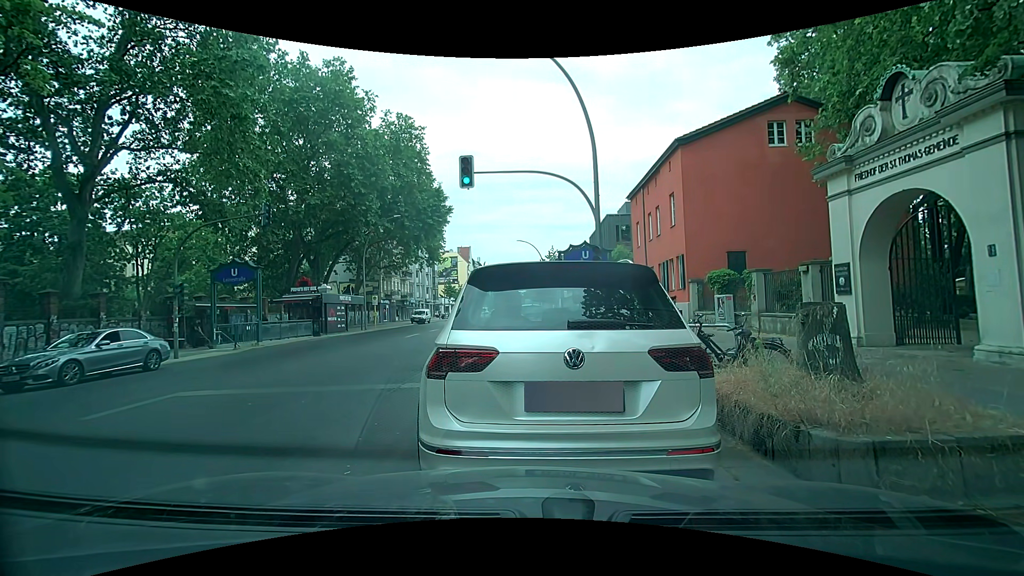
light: Day
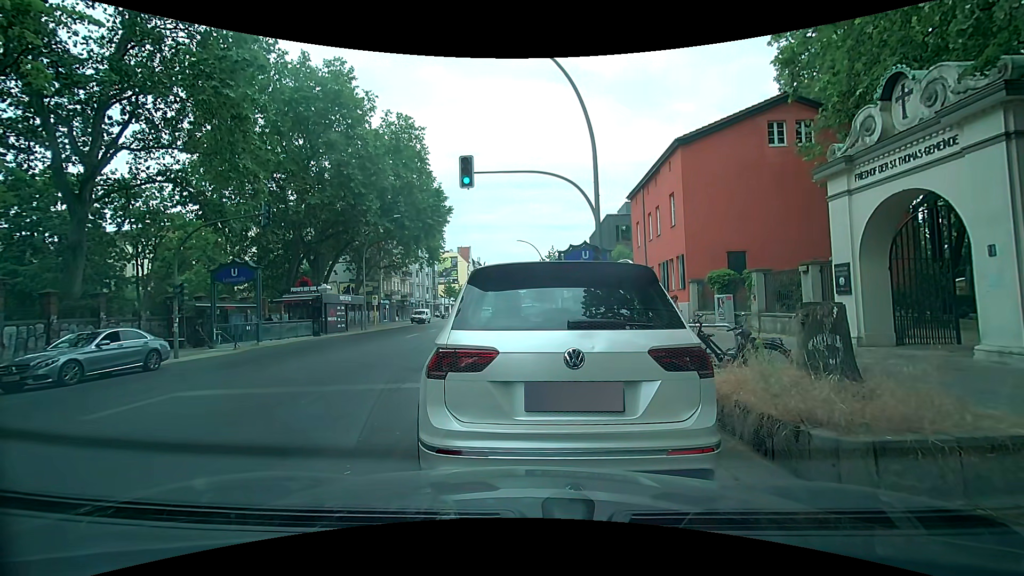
(0.0, 0.0) m; 0°
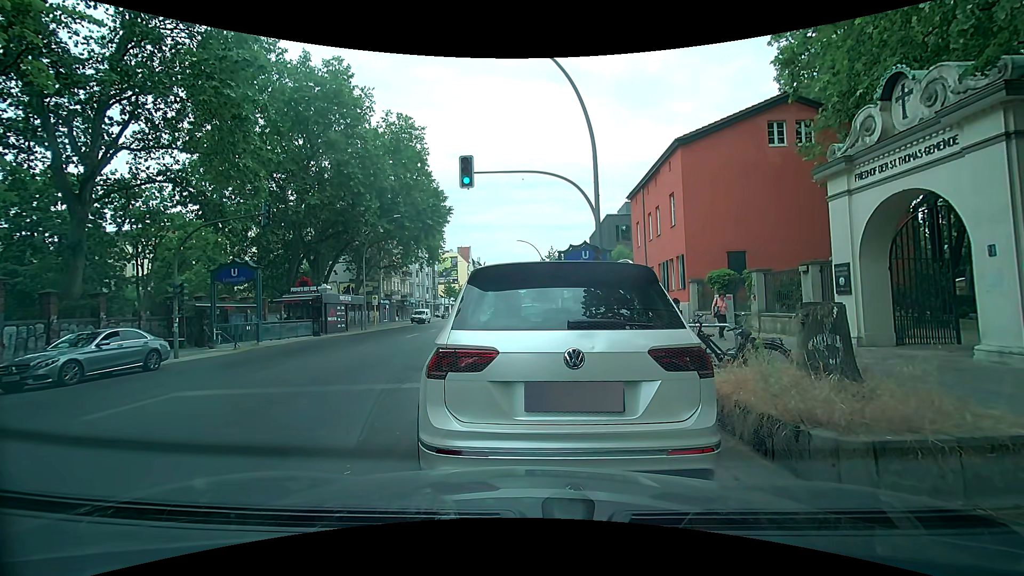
(0.0, 0.0) m; 0°
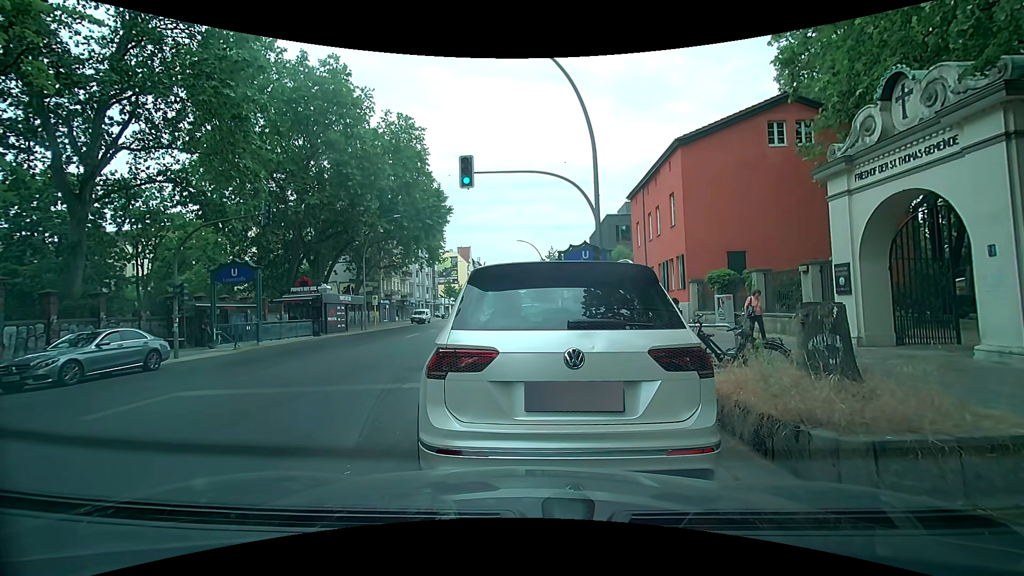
(0.0, 0.0) m; 0°
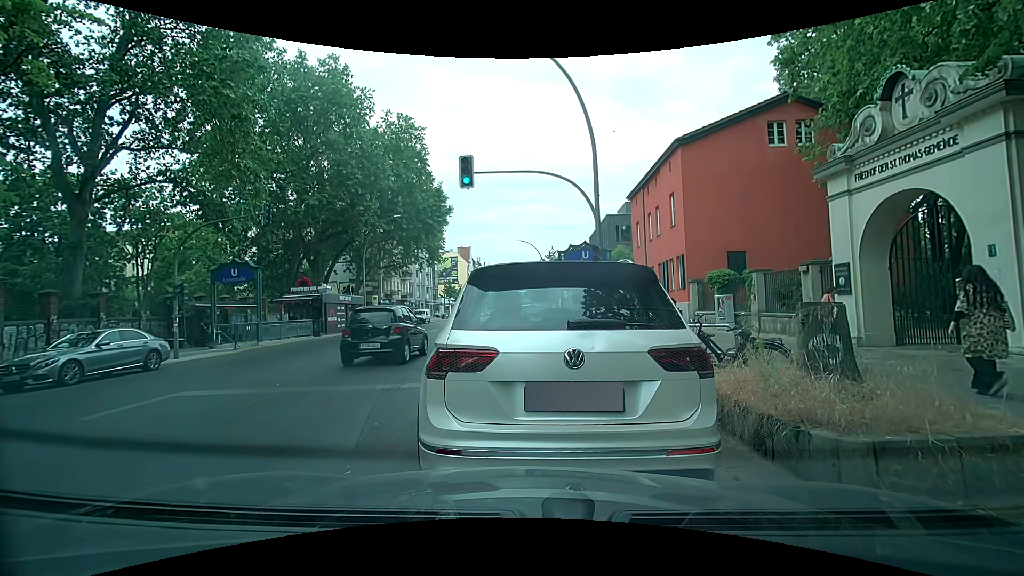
(0.0, 0.0) m; 0°
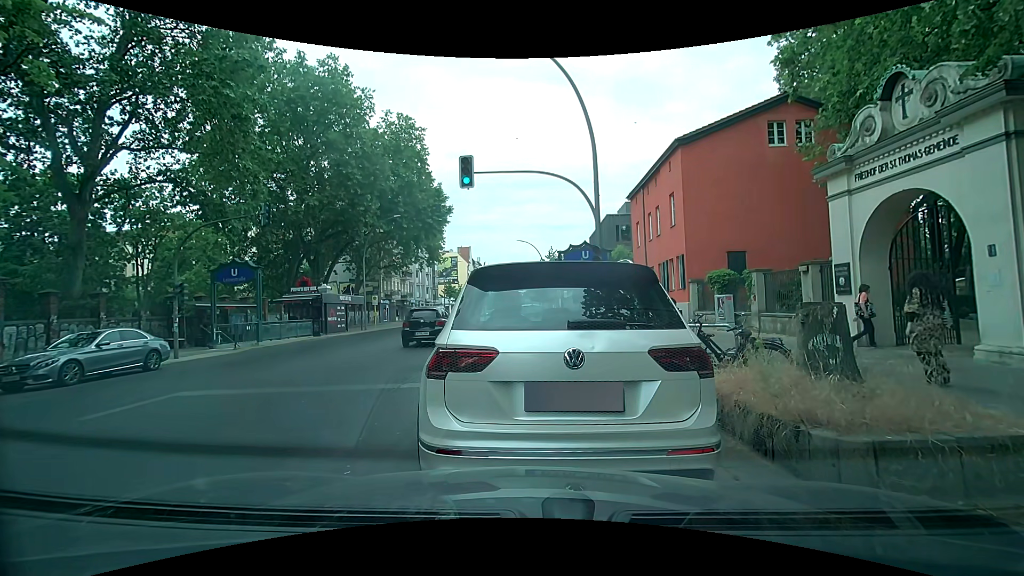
(0.0, 0.0) m; 0°
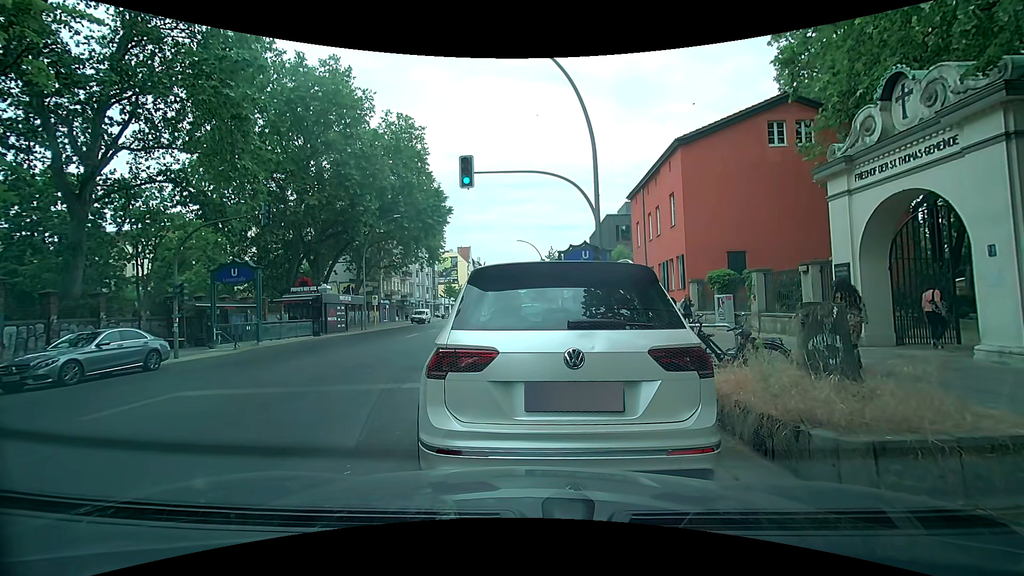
(0.0, 0.0) m; 0°
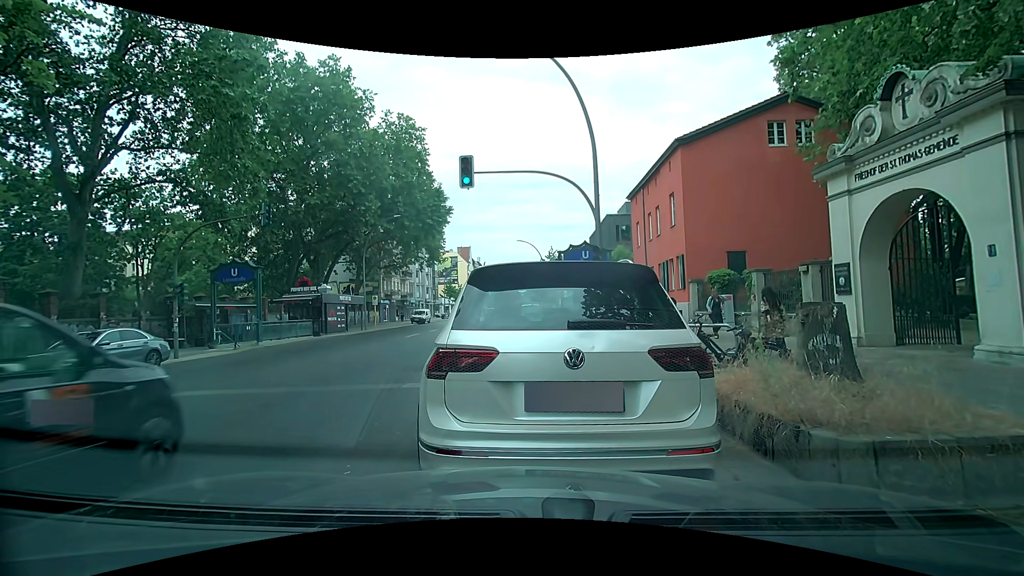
(0.0, 0.0) m; 0°
